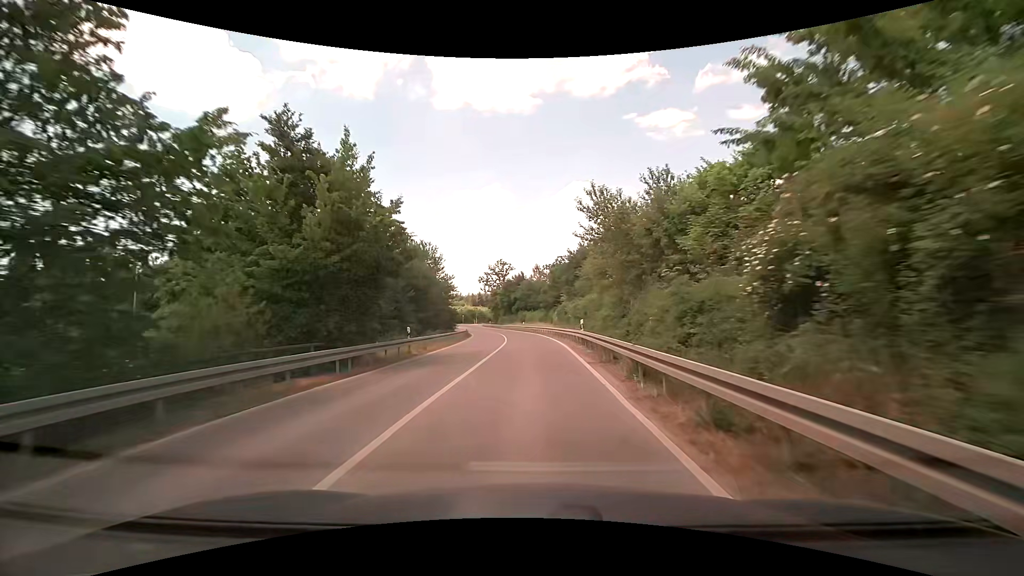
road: tertiary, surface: asphalt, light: Day
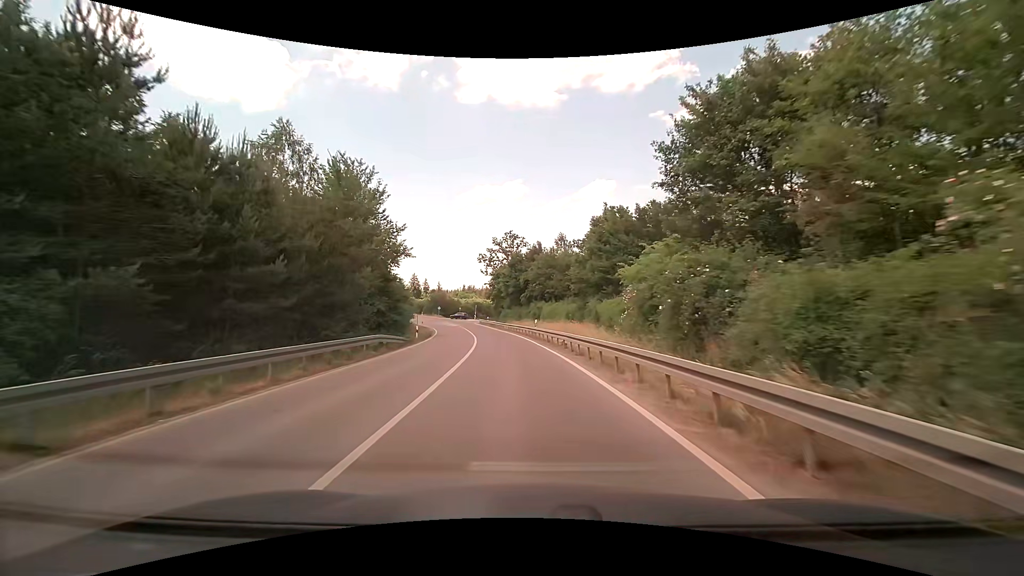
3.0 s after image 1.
(-0.4, +37.8) m; -1°
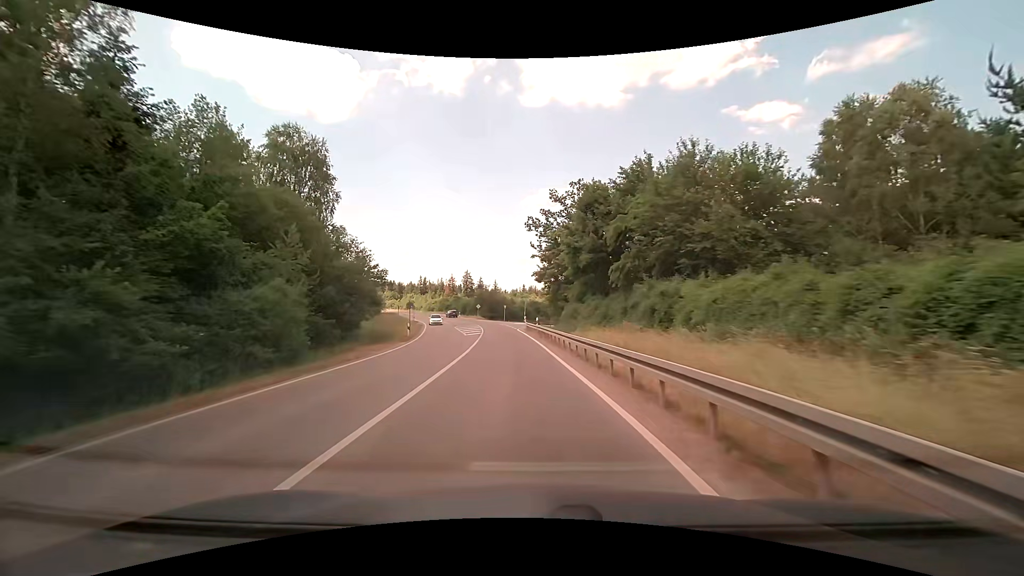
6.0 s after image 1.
(-2.3, +36.5) m; -7°
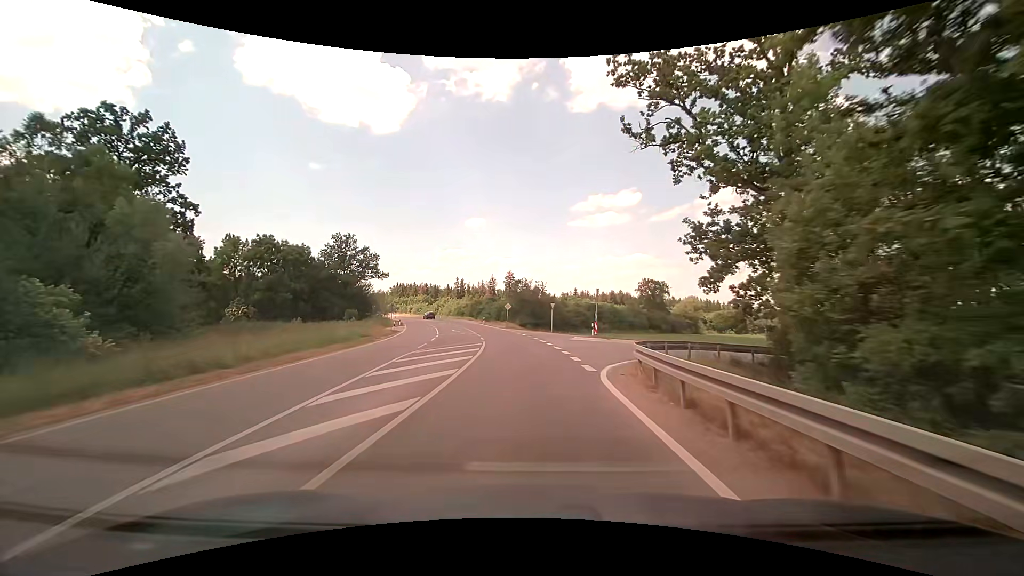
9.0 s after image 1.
(-2.2, +37.7) m; -6°
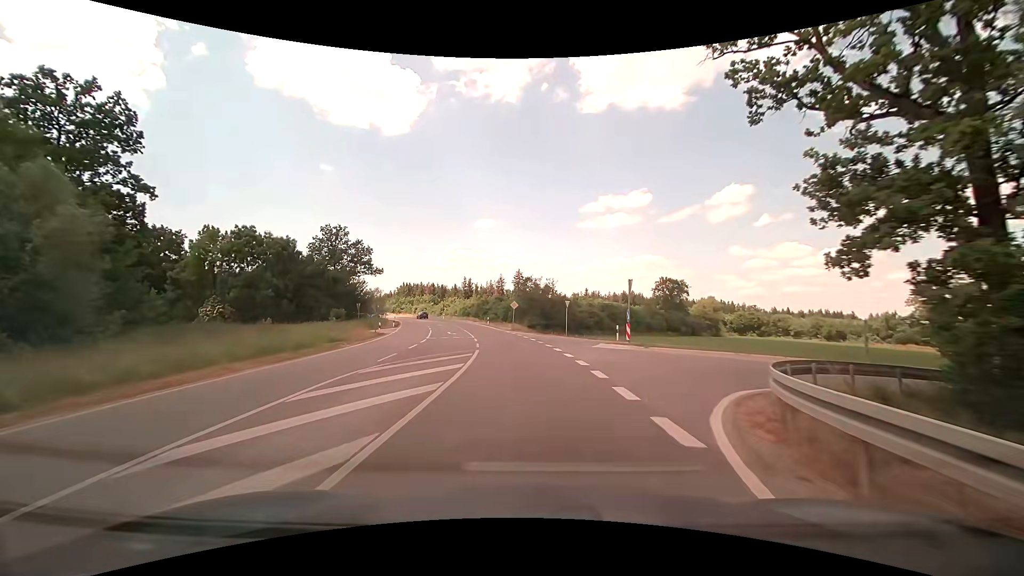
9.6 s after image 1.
(0.0, +7.7) m; -2°
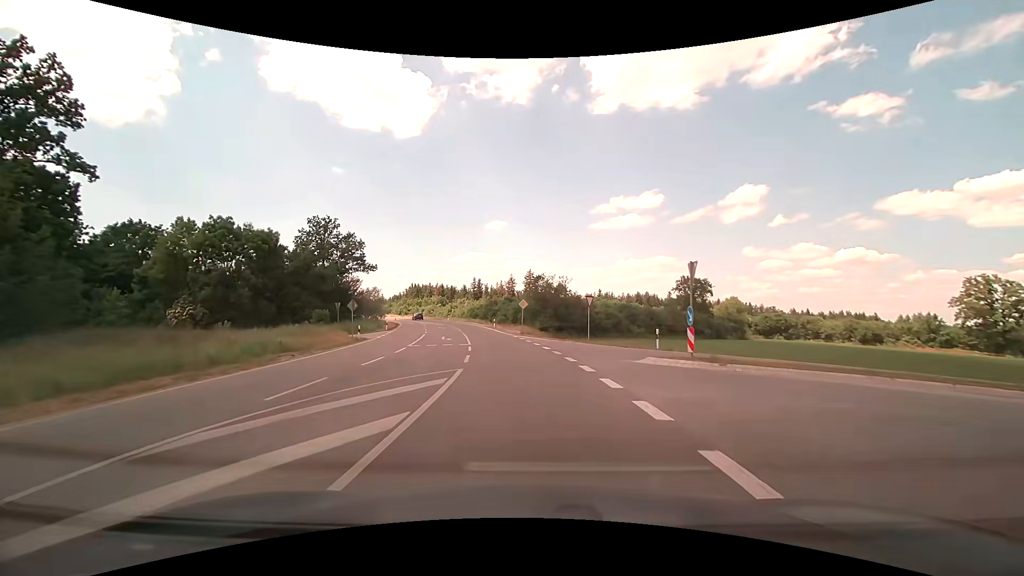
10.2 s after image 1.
(+0.1, +7.7) m; 0°
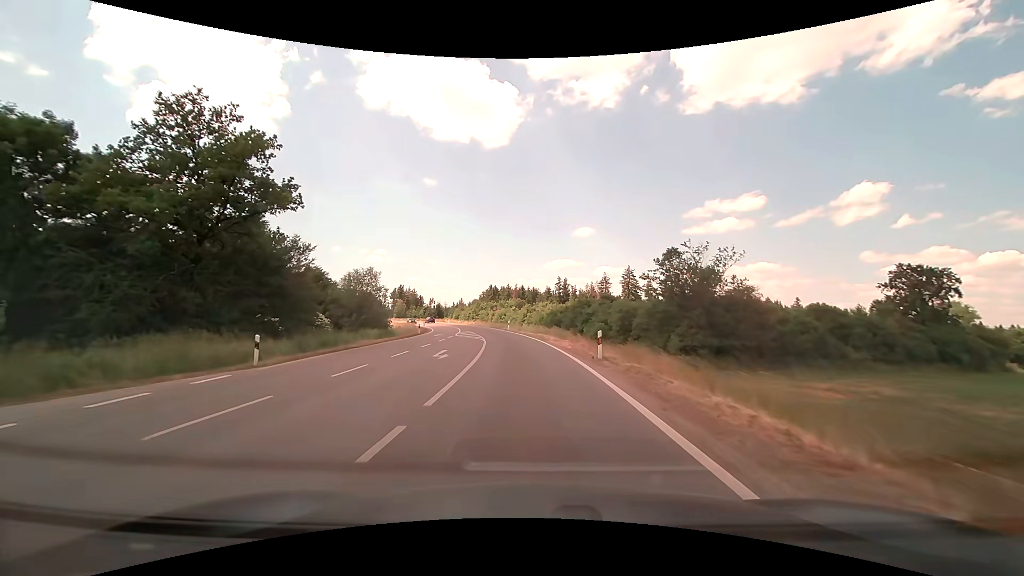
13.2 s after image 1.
(-3.4, +38.2) m; -10°
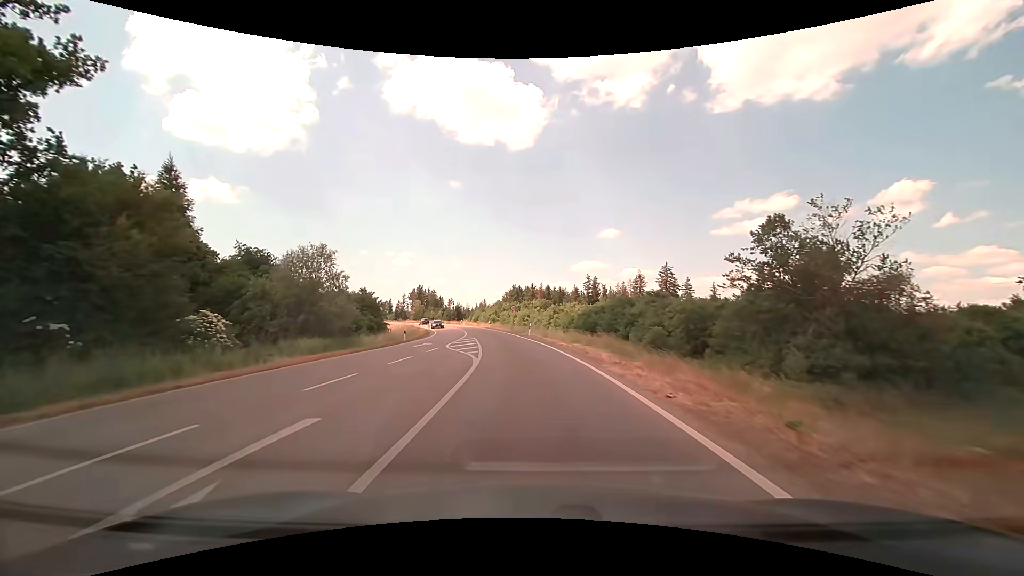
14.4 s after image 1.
(-0.4, +15.1) m; -3°
(0, +10) (-1, +20) (-2, +30) (-3, +40) (-5, +50) (-7, +60) (-9, +69) (-11, +79) (-13, +89) (-16, +98) m
